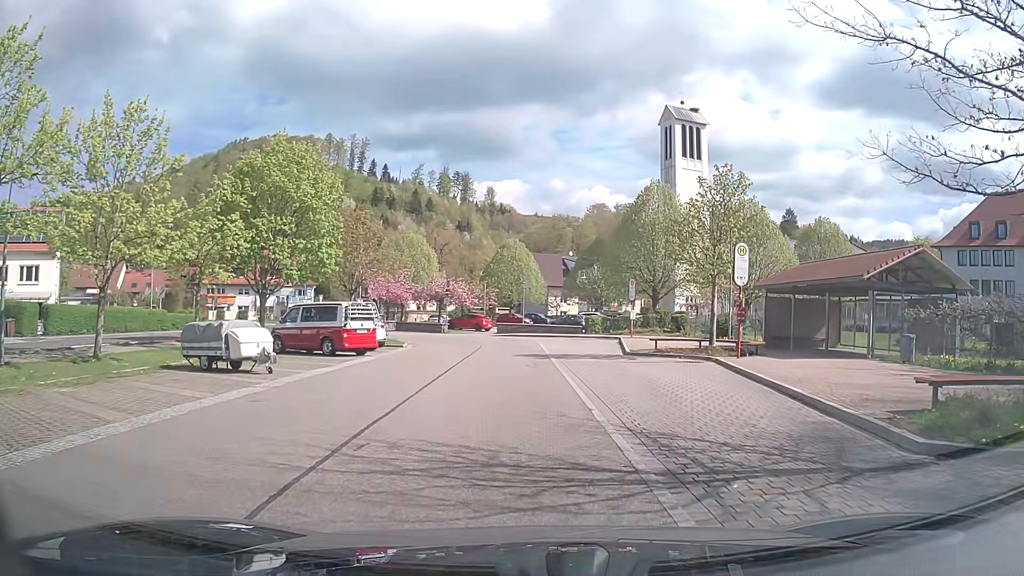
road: service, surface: asphalt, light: Day
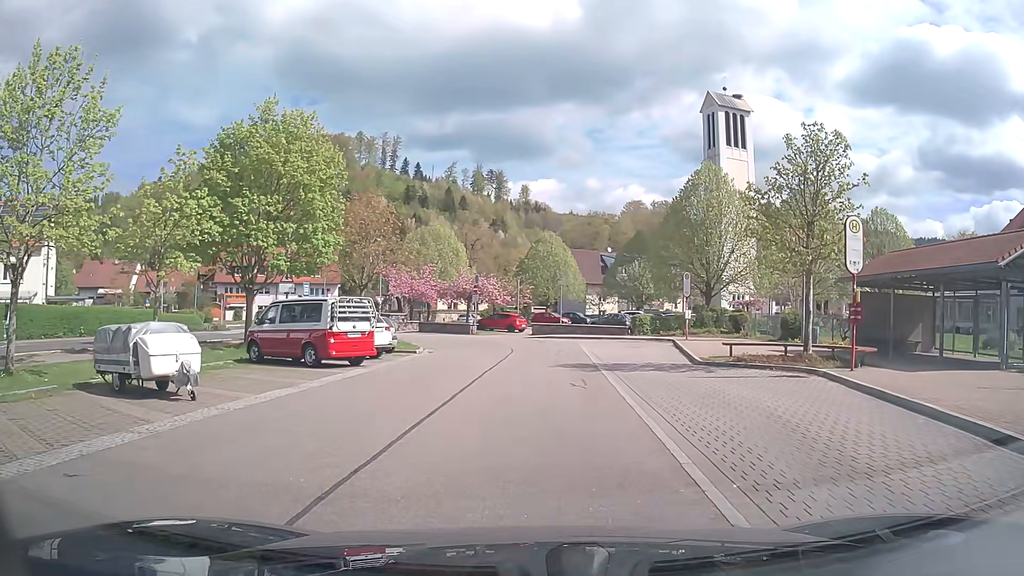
(-0.1, +5.7) m; -3°
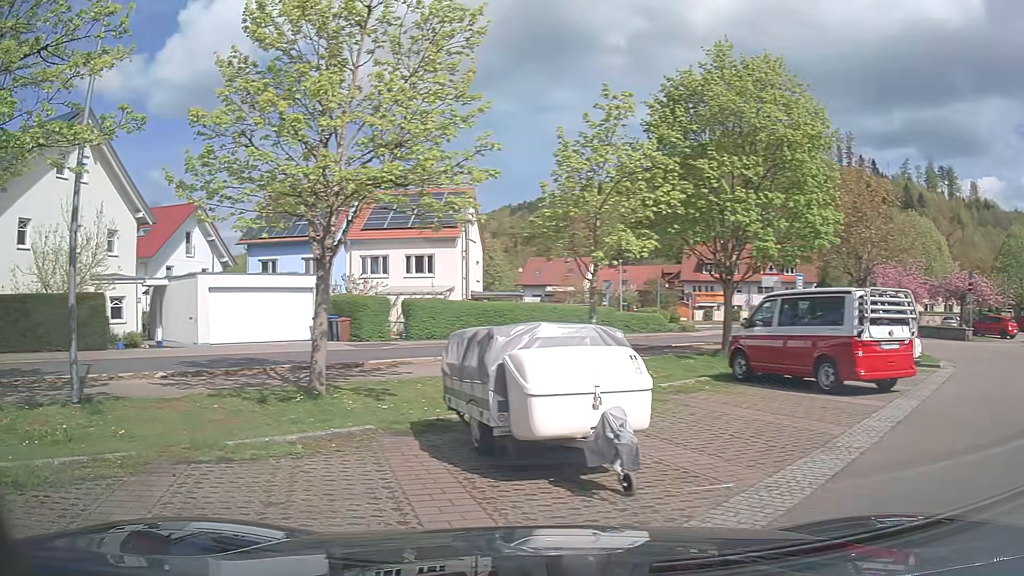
(-1.7, +6.2) m; -40°
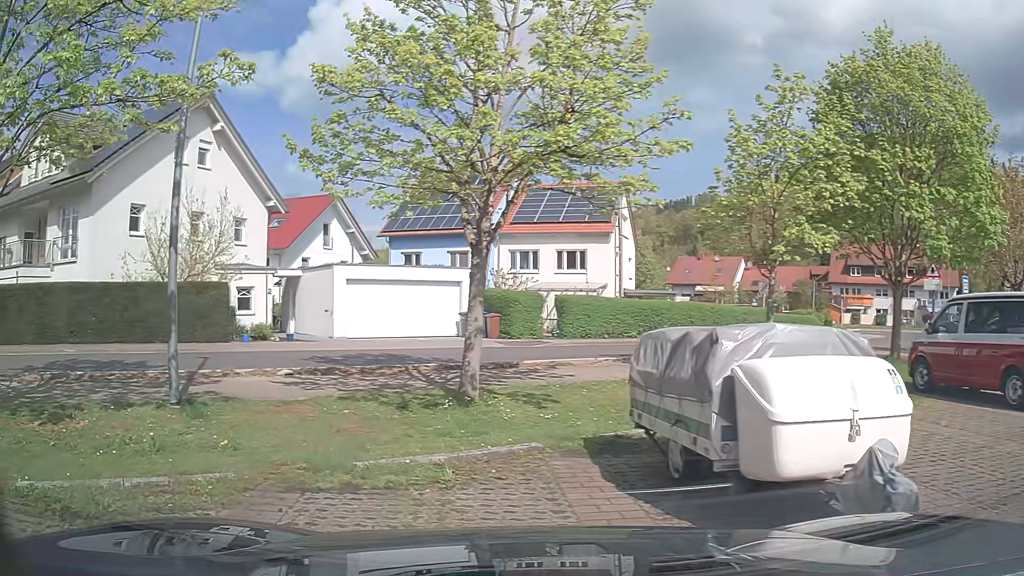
(-0.2, +1.5) m; -14°
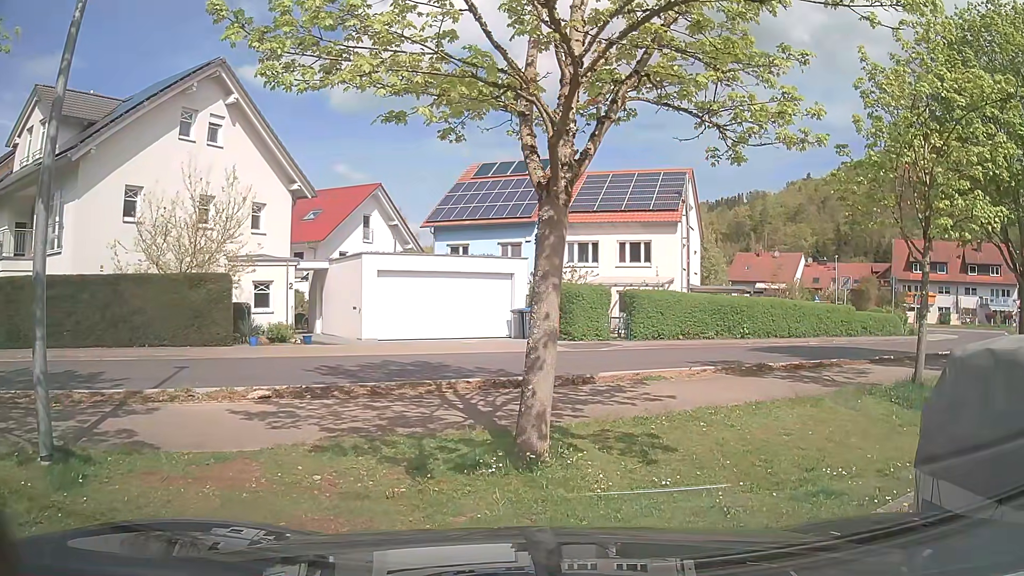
(-0.2, +3.8) m; -4°
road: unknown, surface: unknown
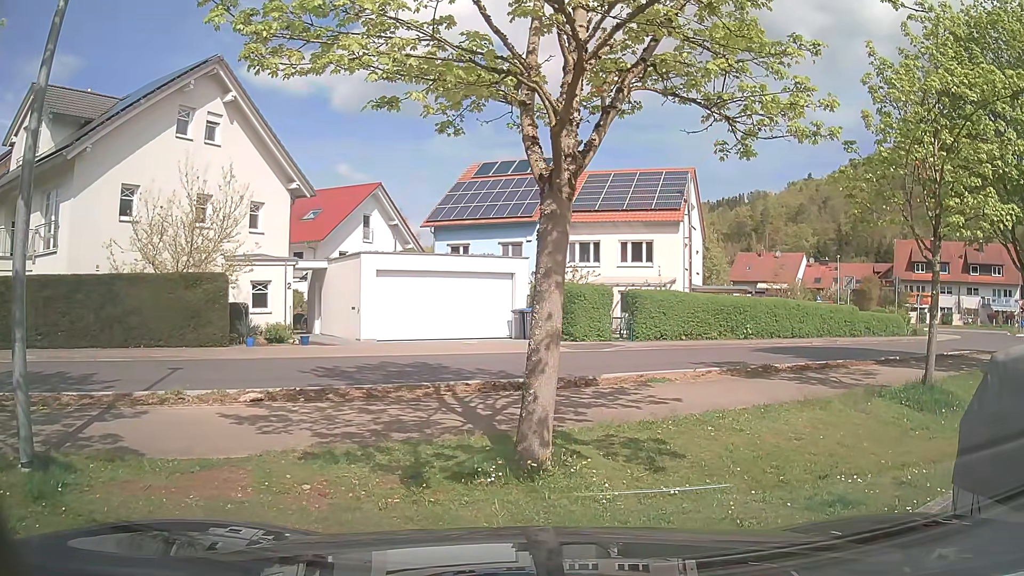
(0.0, +0.3) m; 0°
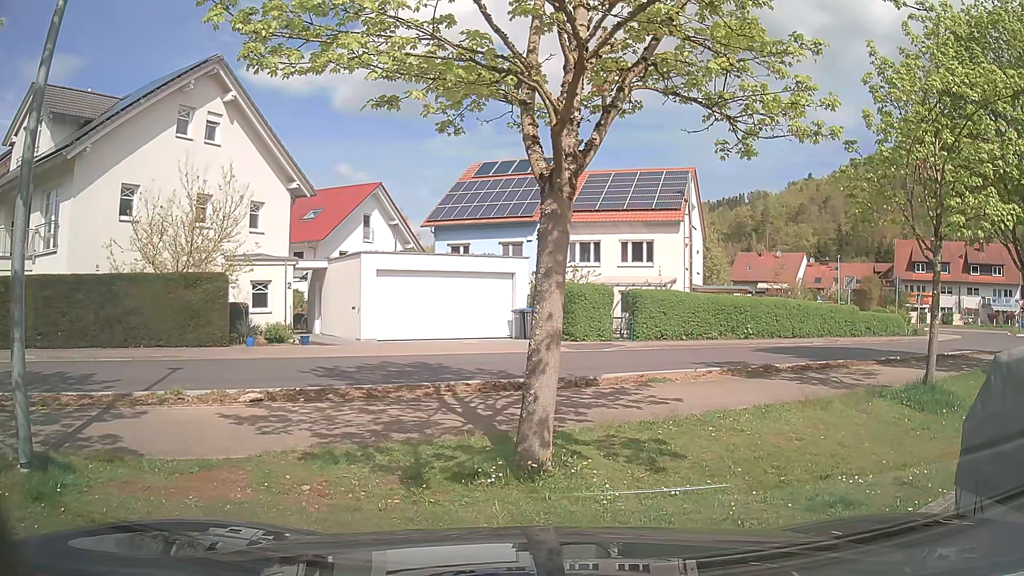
(0.0, +0.1) m; 0°
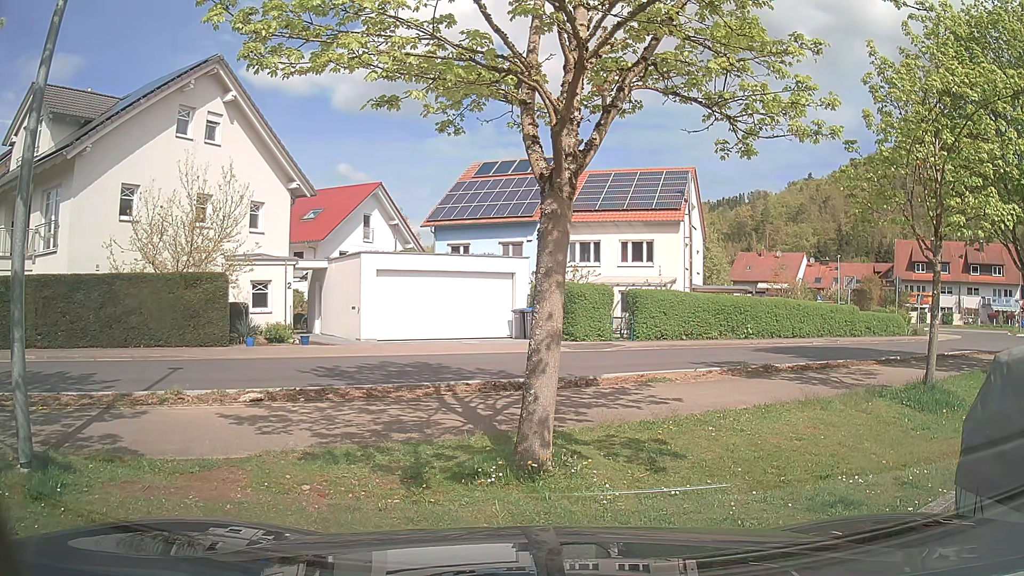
(0.0, 0.0) m; 0°
